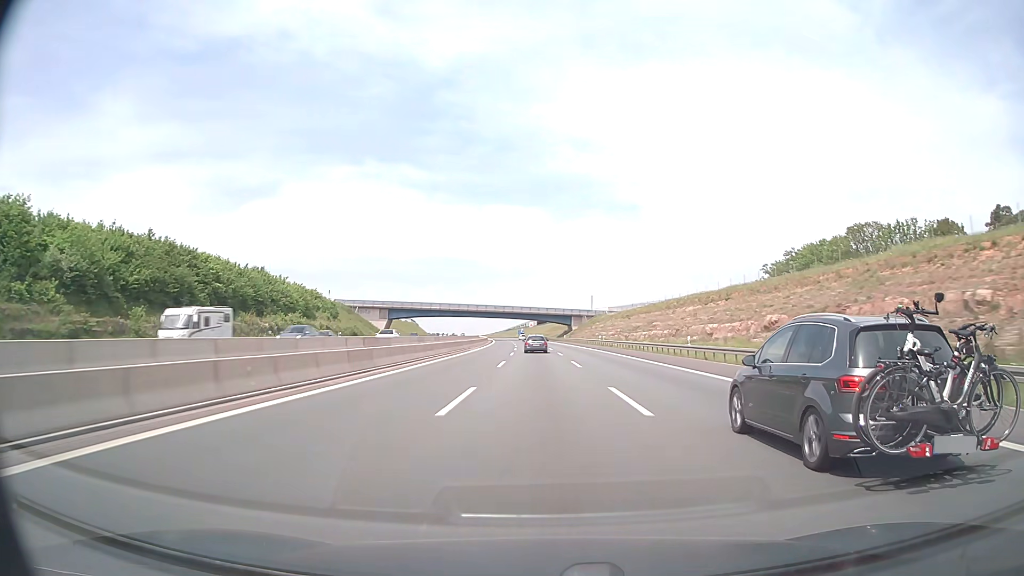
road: motorway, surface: asphalt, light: Day
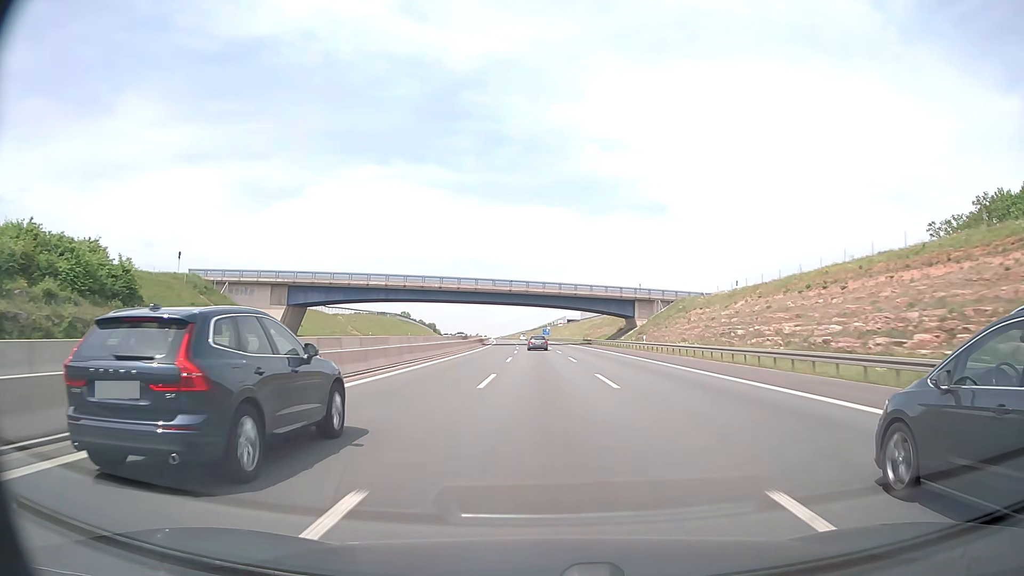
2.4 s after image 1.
(-1.8, +82.6) m; -2°
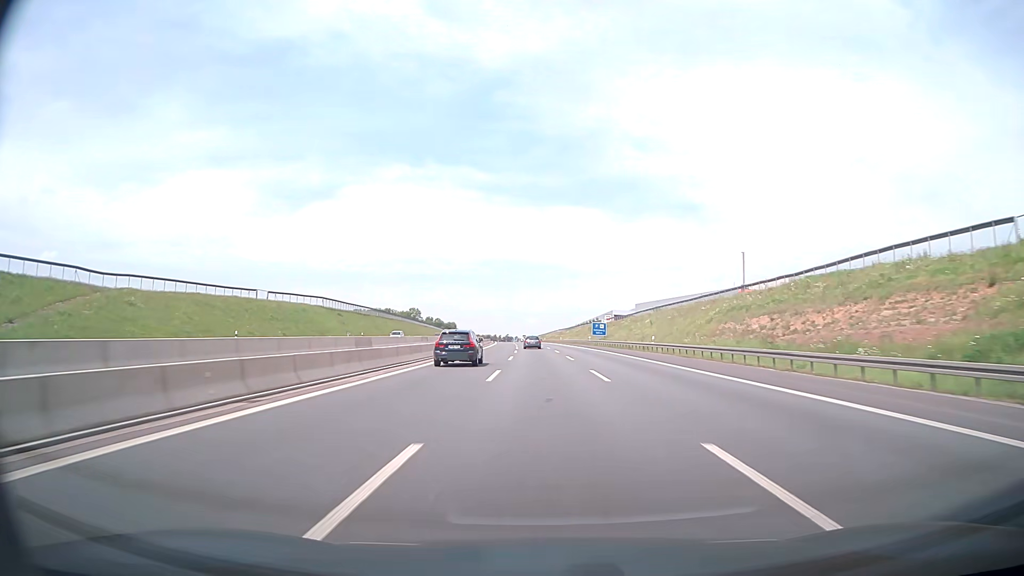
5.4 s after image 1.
(-2.5, +103.3) m; -3°
(0, +10) (0, +20) (0, +30) (0, +40) (-1, +50) (-1, +60) (-1, +70) (-1, +80) (-2, +90) (-2, +100) m
